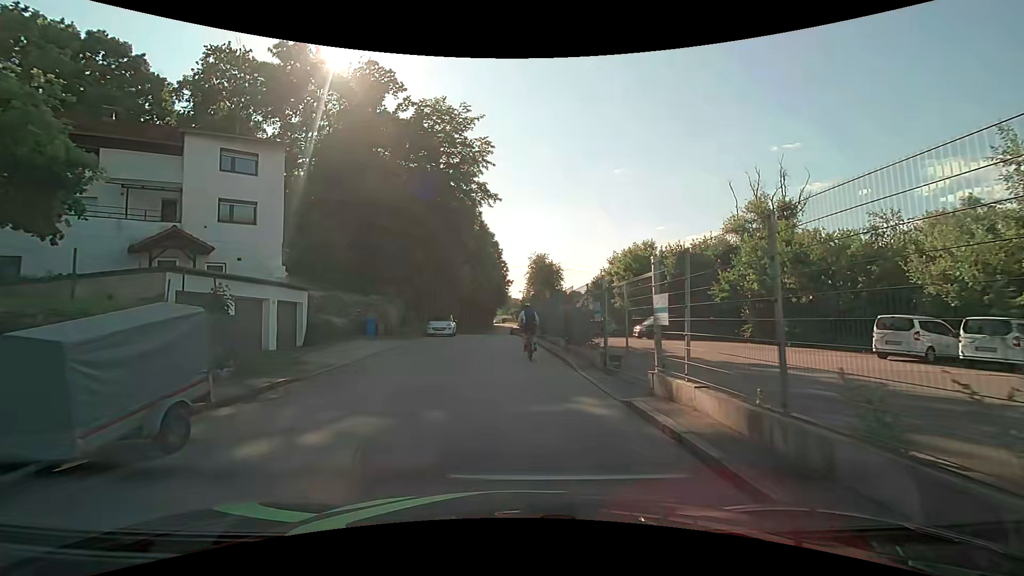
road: residential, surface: asphalt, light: Day
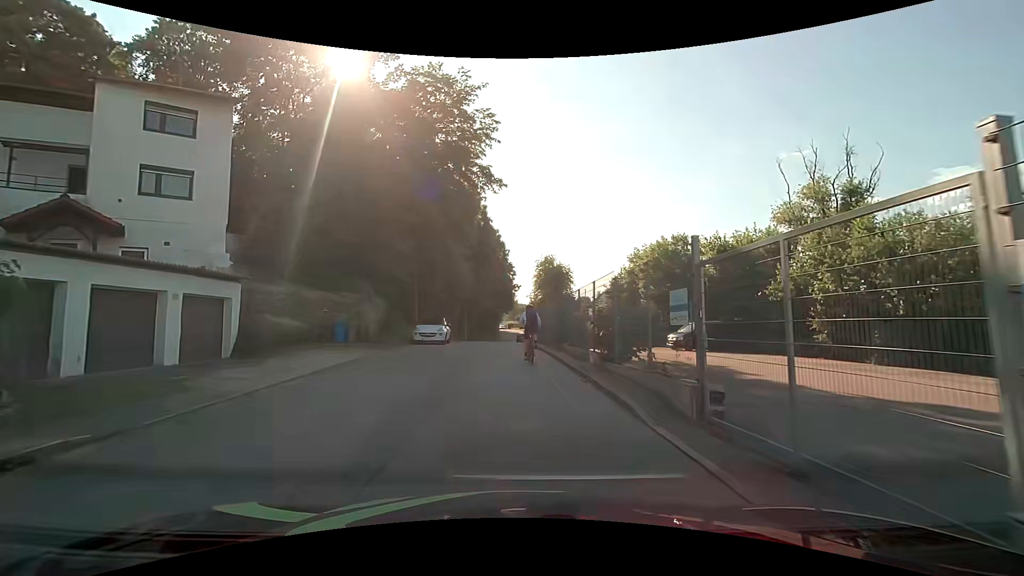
(-0.1, +6.2) m; -1°
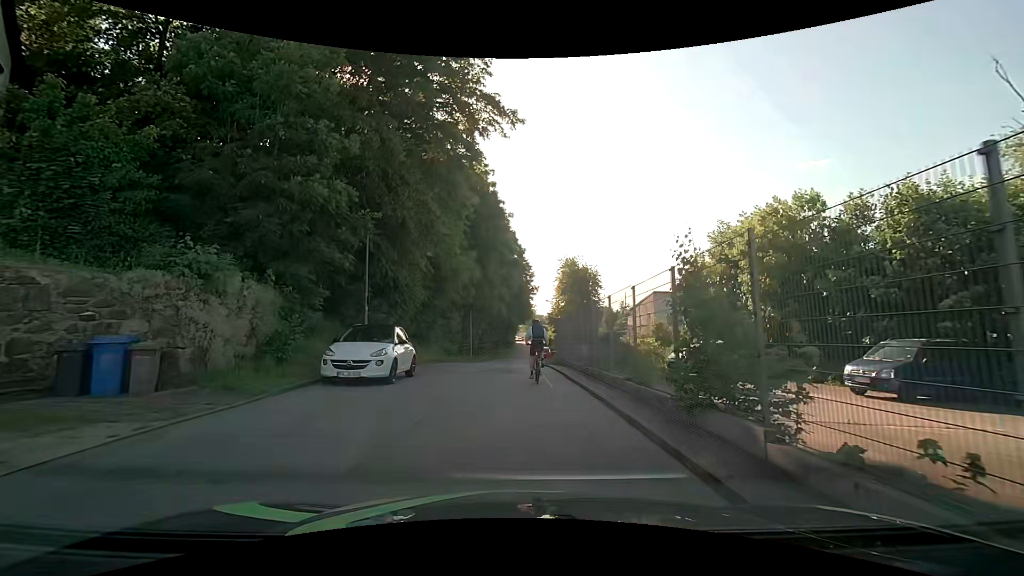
(-0.1, +13.8) m; -1°
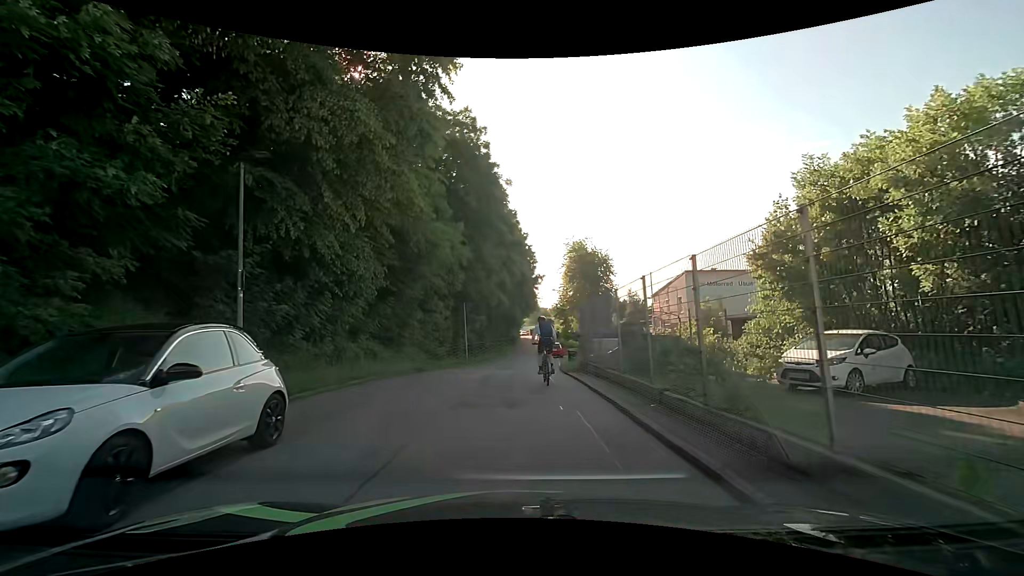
(-0.1, +8.6) m; 0°
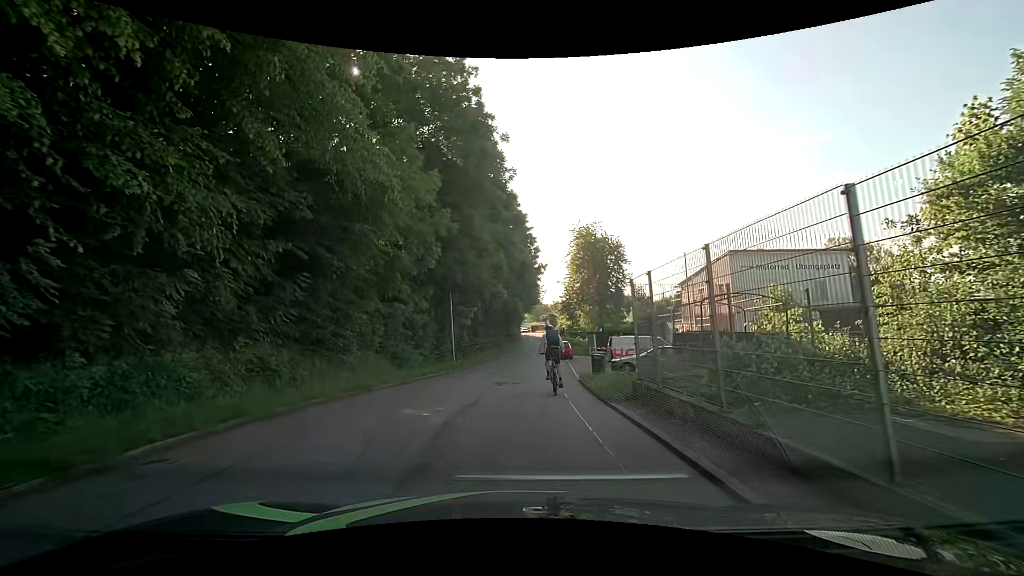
(-0.1, +8.2) m; 0°
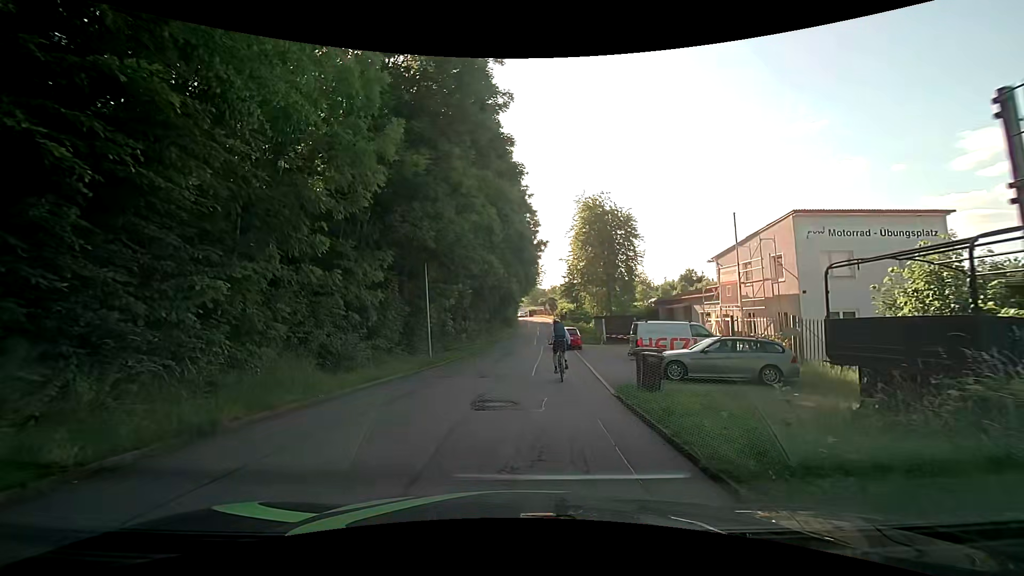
(-0.2, +7.6) m; -1°
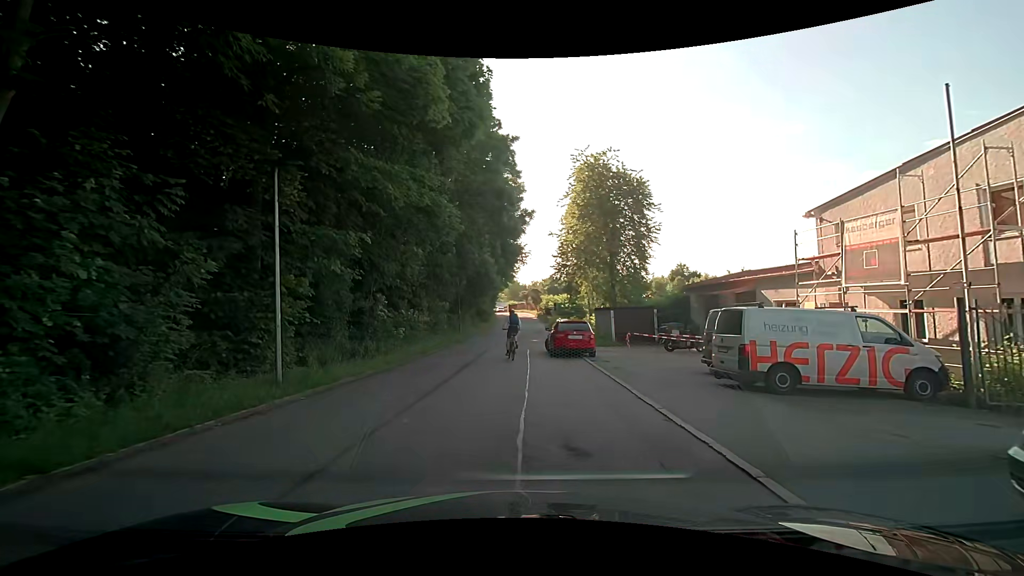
(+0.2, +13.4) m; +2°
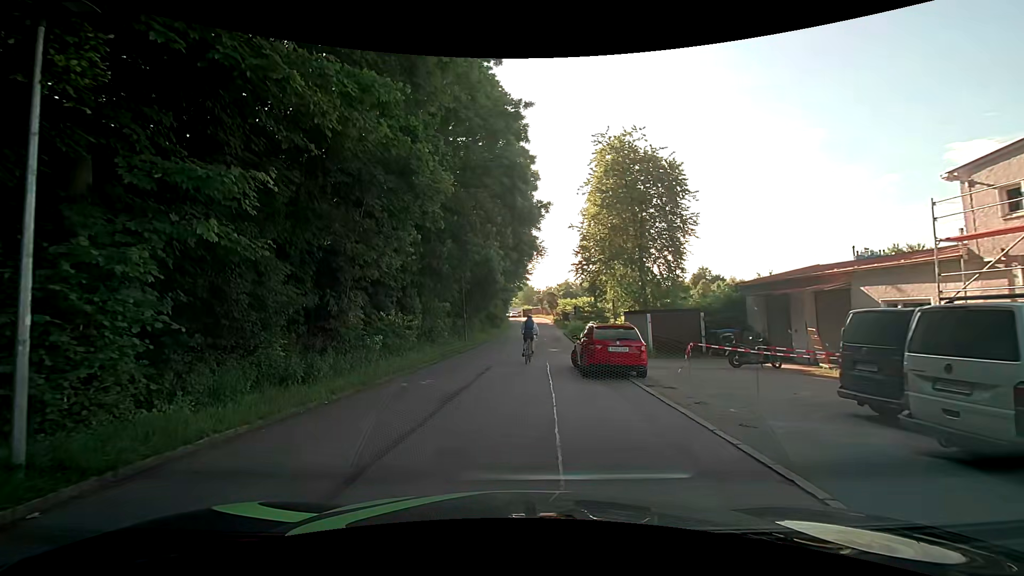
(0.0, +5.8) m; 0°
